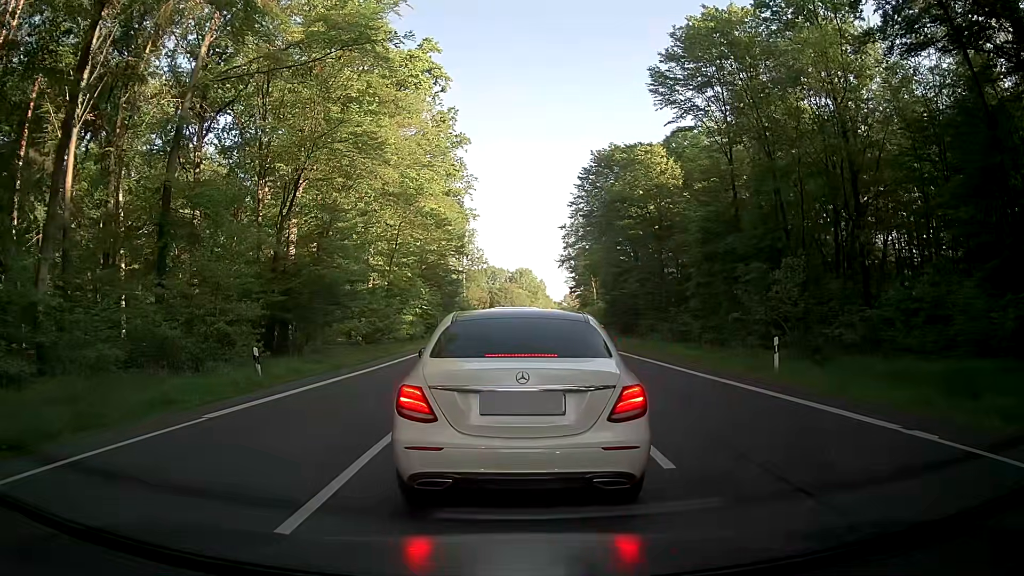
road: primary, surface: asphalt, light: Day
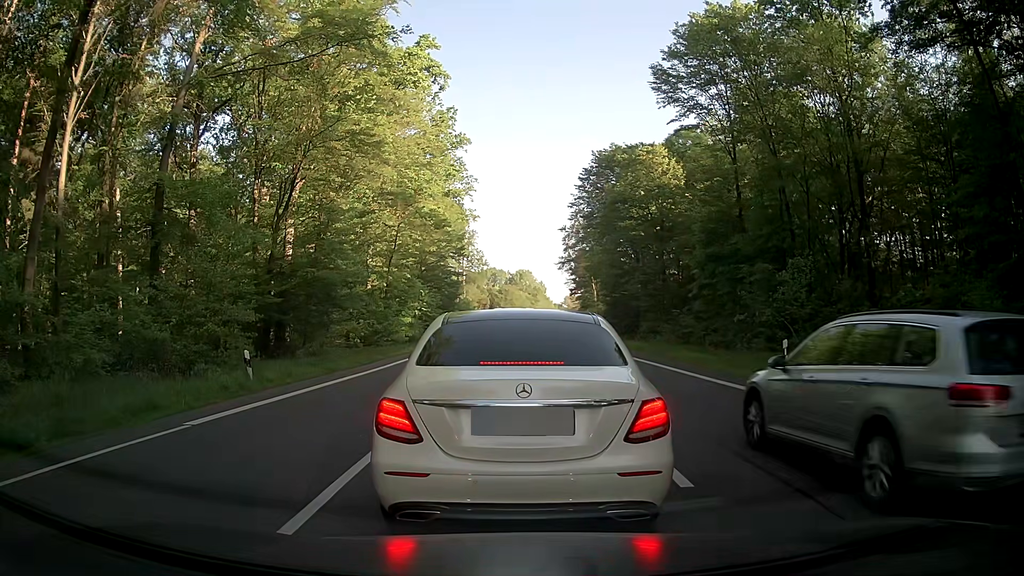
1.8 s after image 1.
(0.0, +0.6) m; 0°
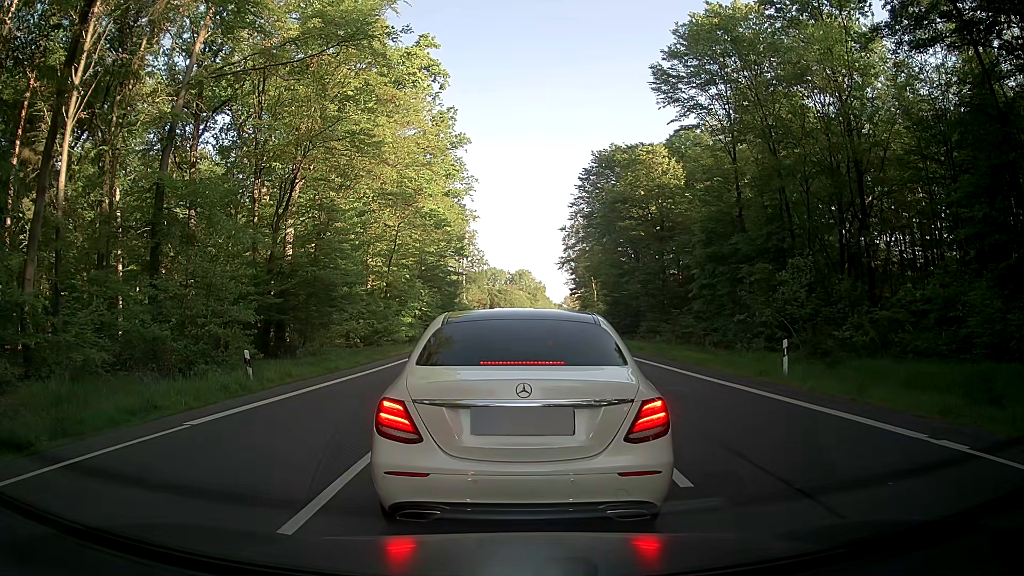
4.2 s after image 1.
(0.0, 0.0) m; 0°
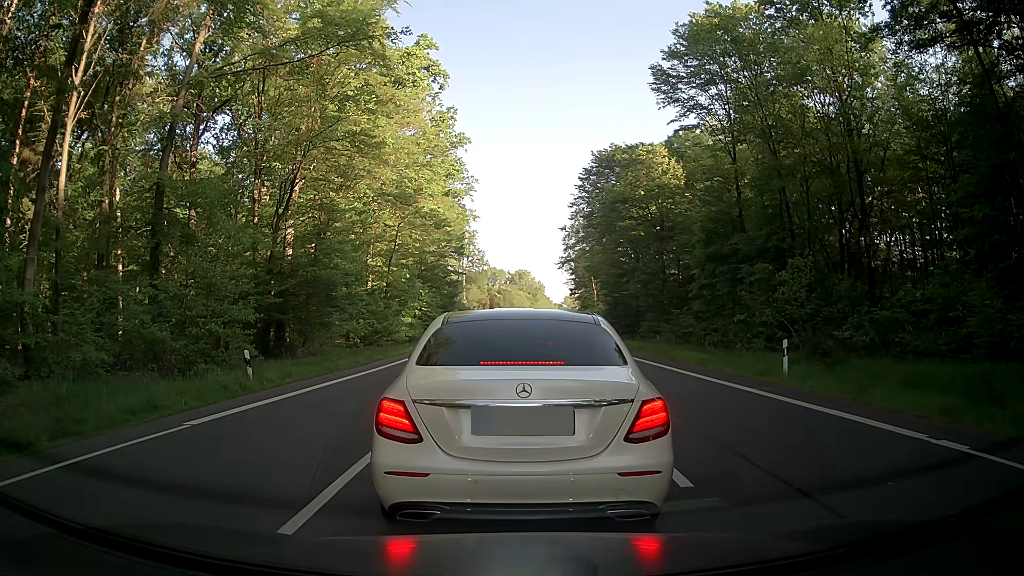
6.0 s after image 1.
(0.0, 0.0) m; 0°
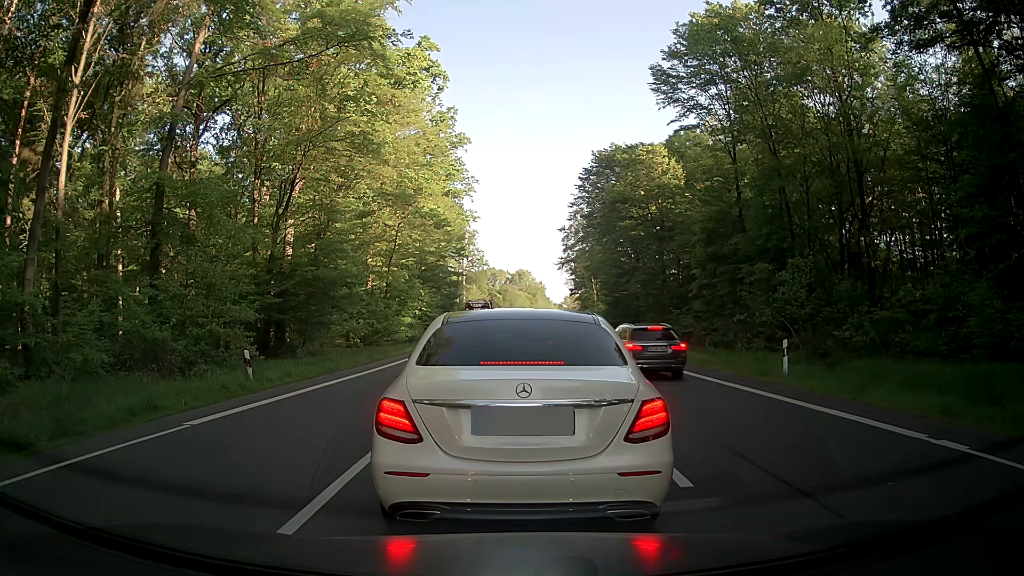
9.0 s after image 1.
(0.0, 0.0) m; 0°
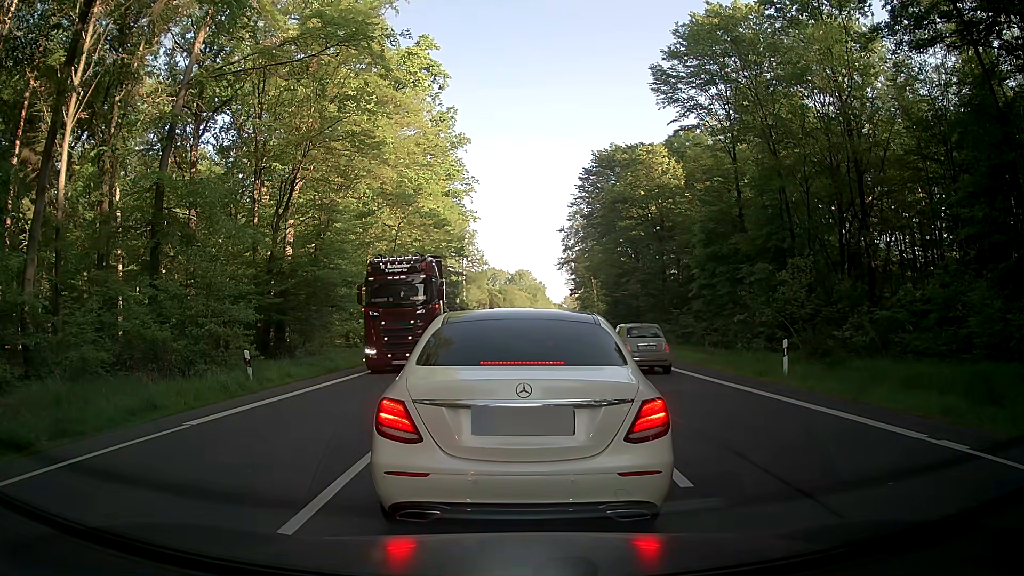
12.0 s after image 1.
(0.0, 0.0) m; 0°
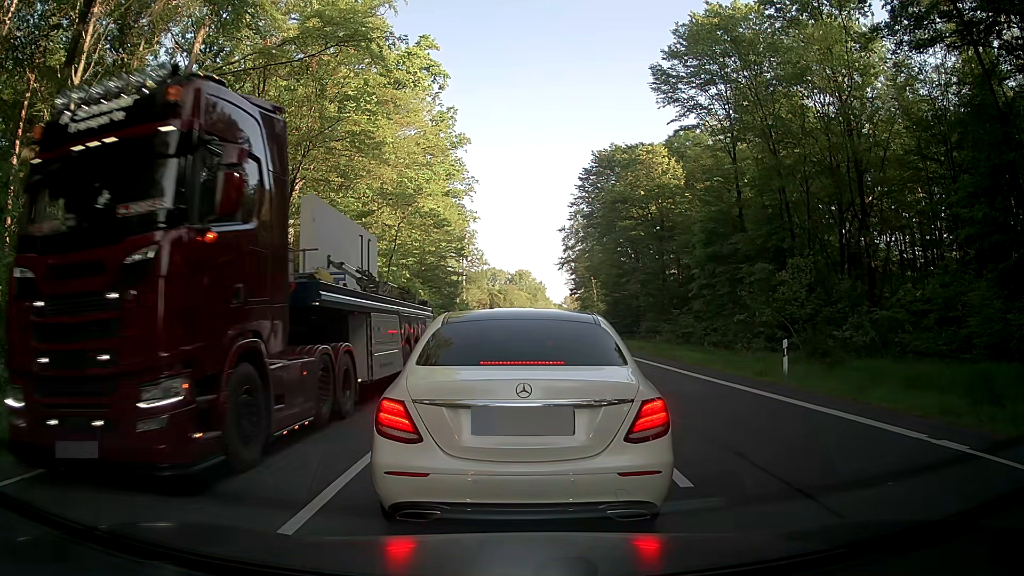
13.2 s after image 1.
(0.0, 0.0) m; 0°
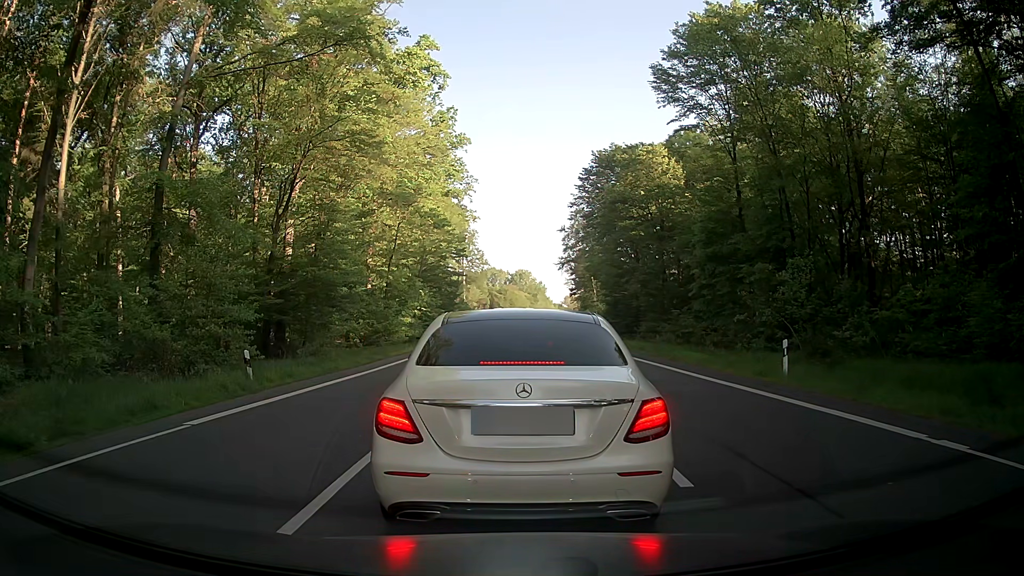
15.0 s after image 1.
(0.0, 0.0) m; 0°
